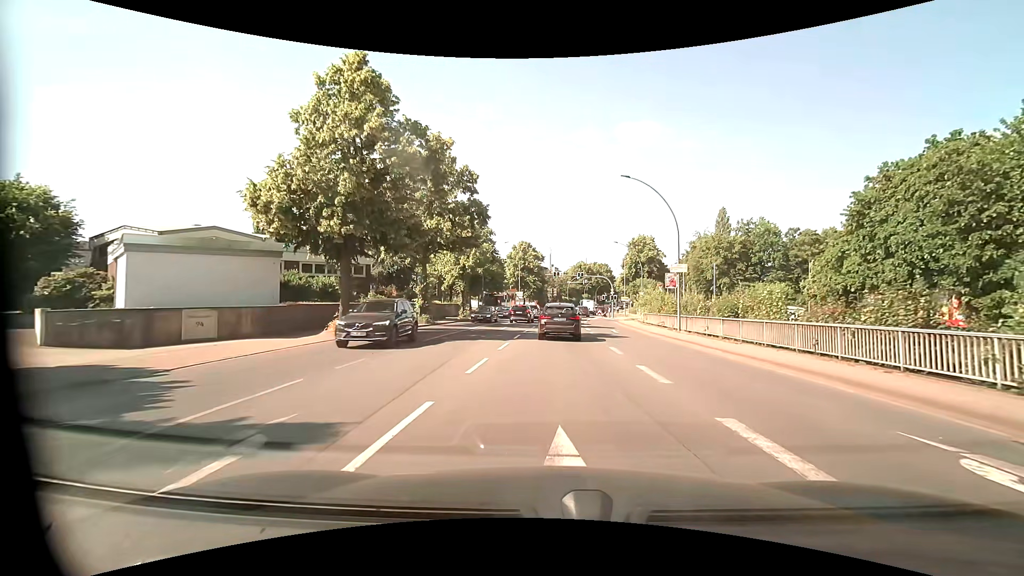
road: primary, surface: asphalt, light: Day
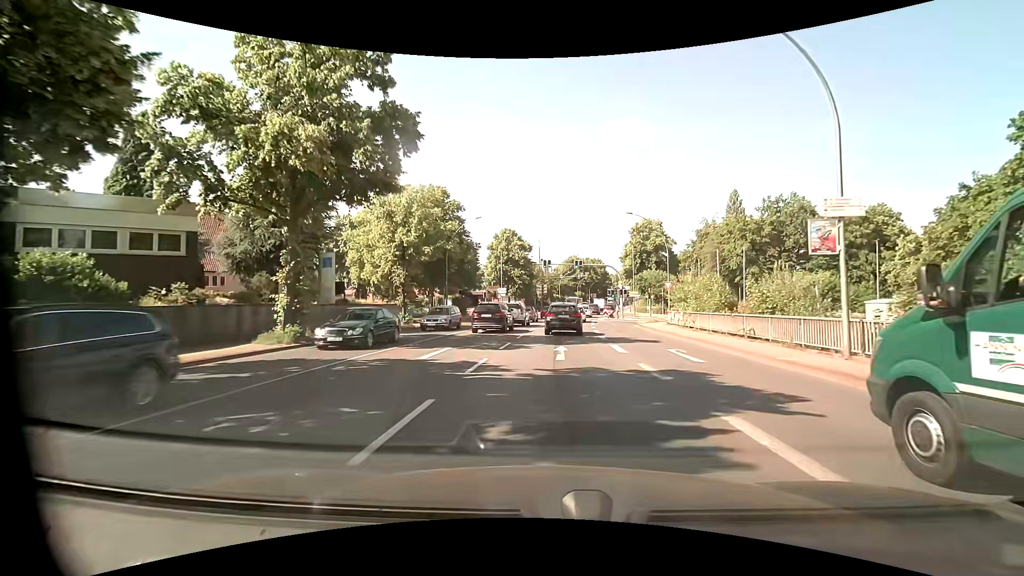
(+0.2, +18.4) m; +1°
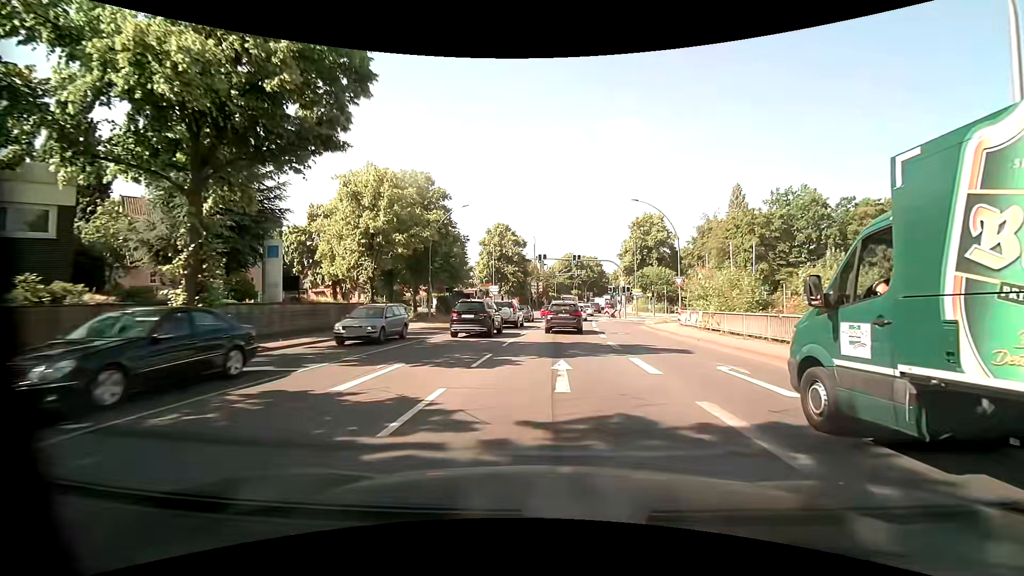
(0.0, +5.2) m; +1°
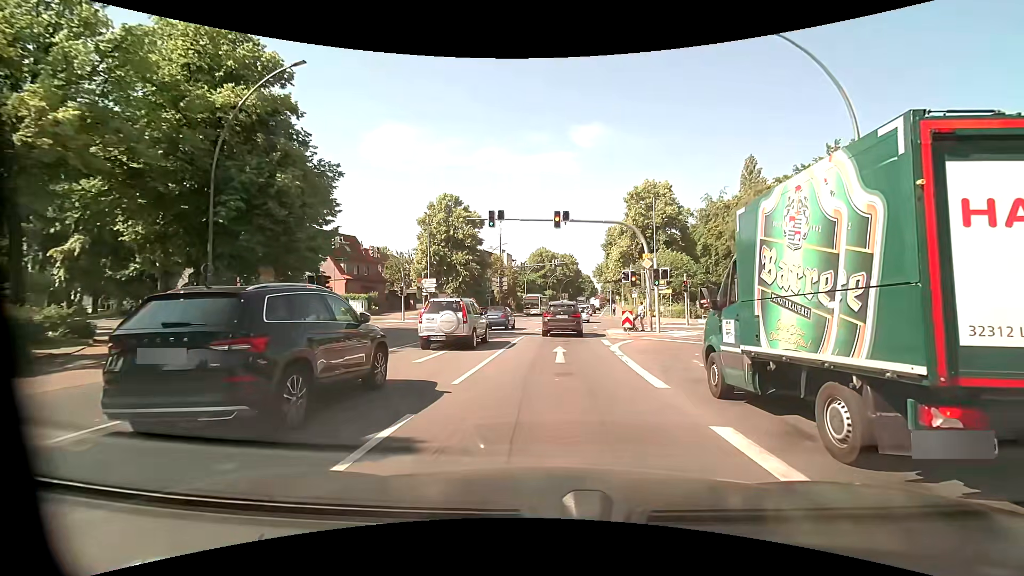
(+0.8, +25.3) m; +4°
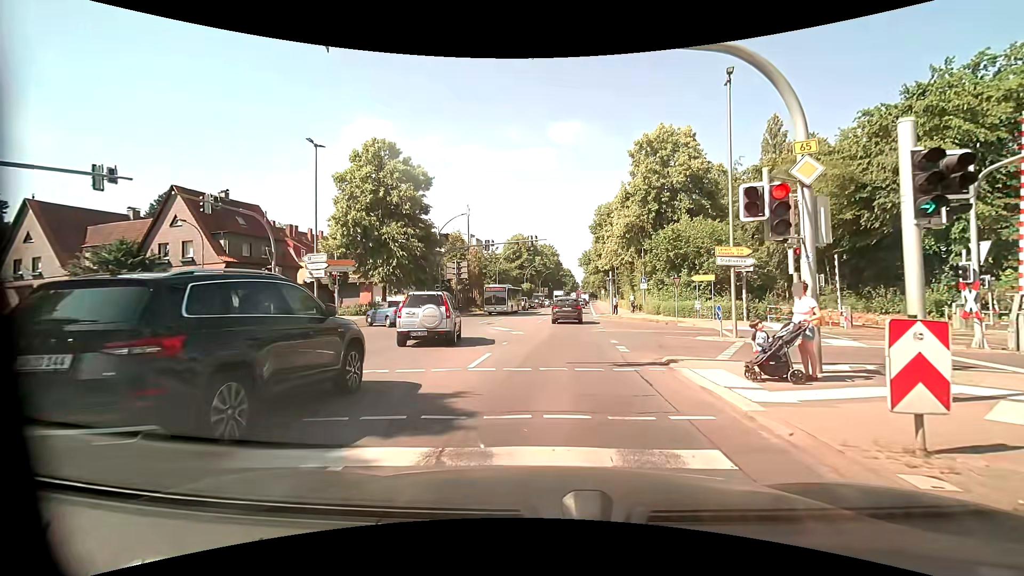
(+0.2, +18.4) m; +2°
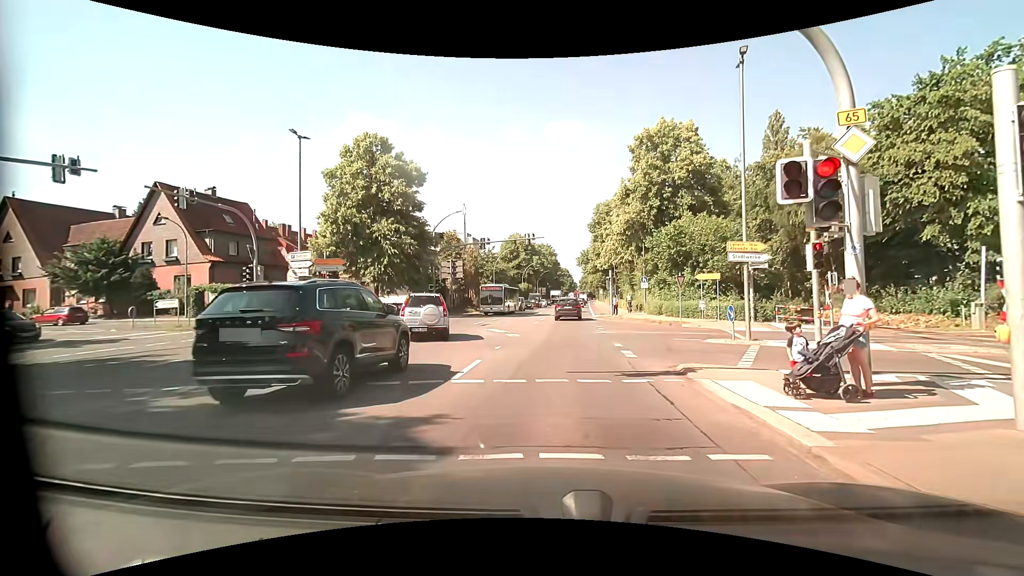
(0.0, +1.3) m; -1°
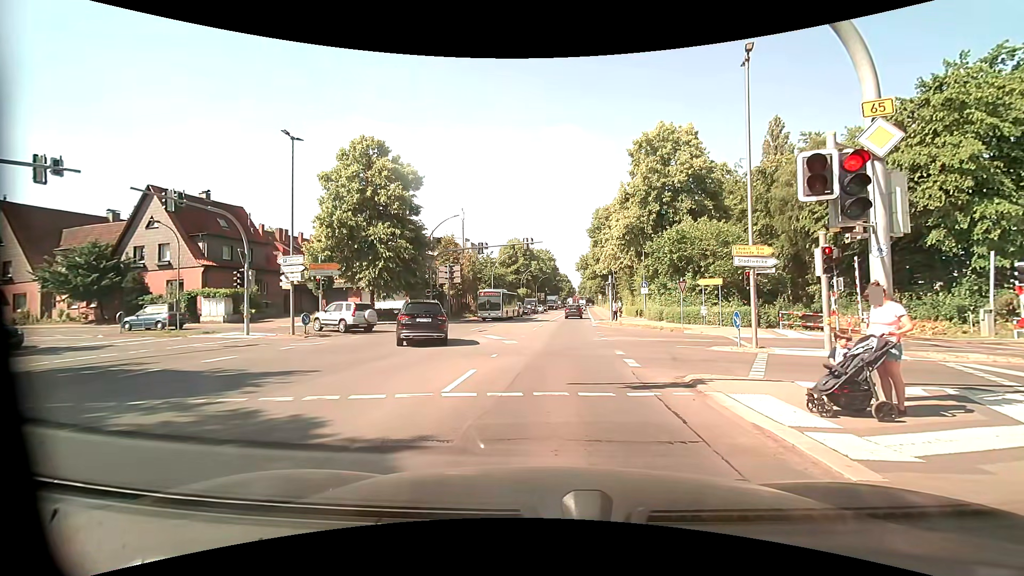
(0.0, +0.6) m; 0°
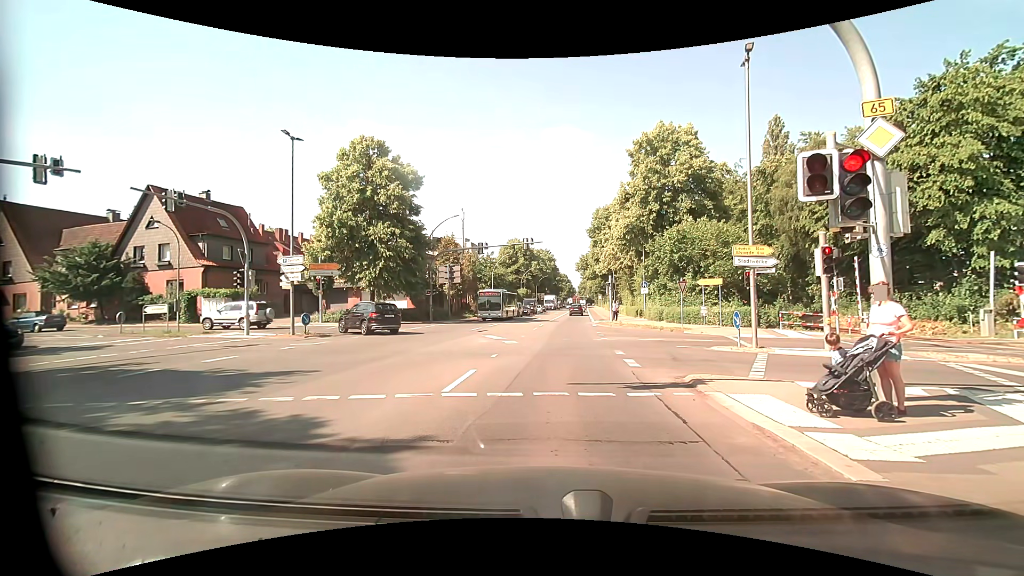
(0.0, 0.0) m; 0°
(0, +10) (+1, +20) (+1, +30) (+2, +40) (+3, +50) (+4, +60) (+4, +70) (+5, +80) (+6, +90) (+7, +100) m
